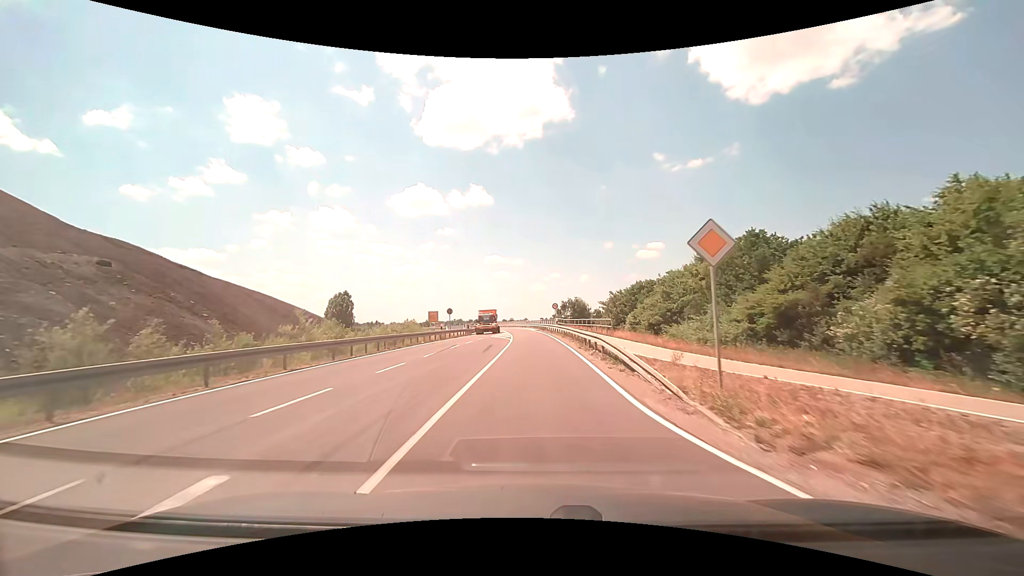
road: tertiary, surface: asphalt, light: Day
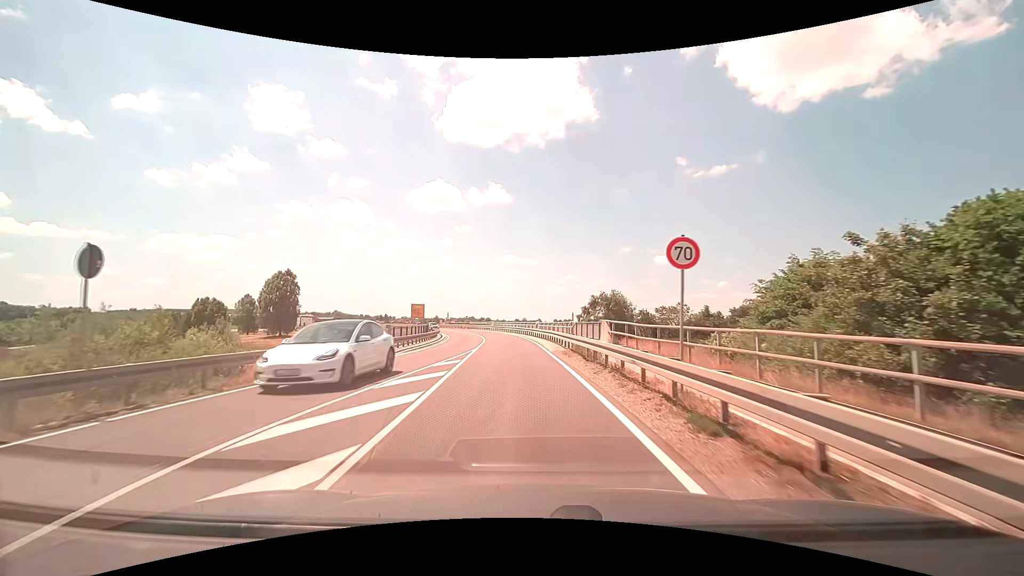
(-0.3, +41.1) m; -1°
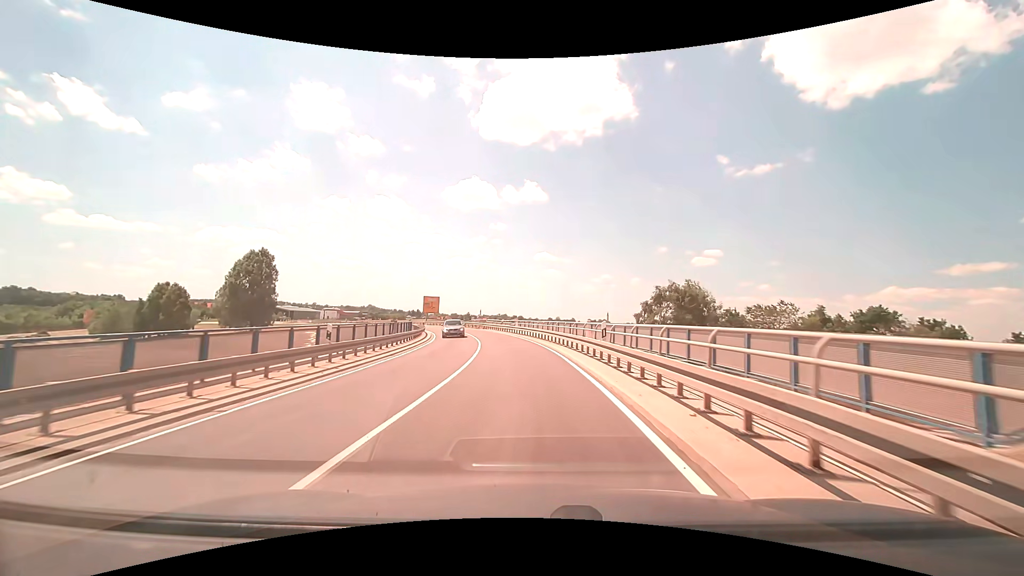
(-0.8, +23.9) m; -4°
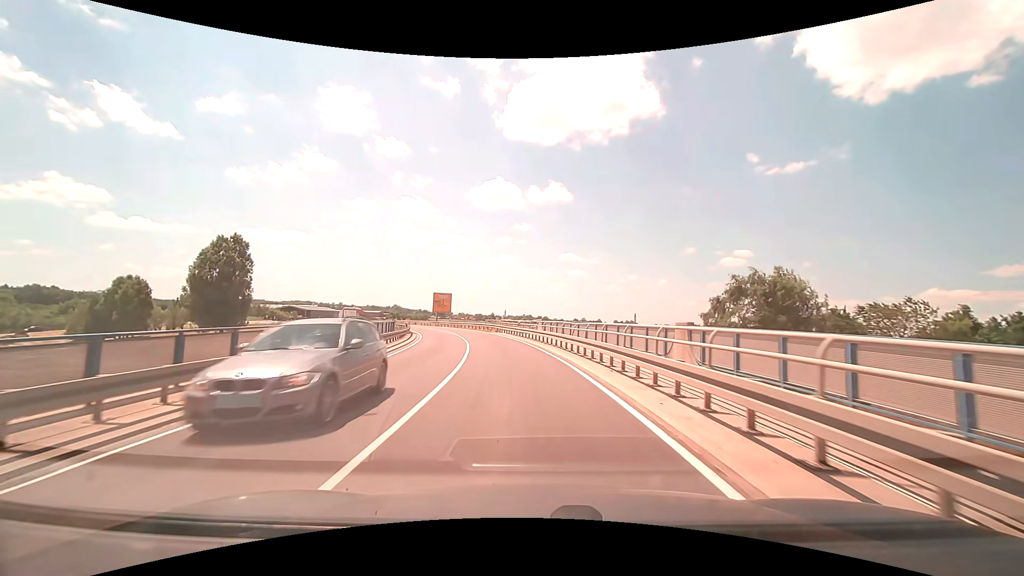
(-0.3, +15.7) m; -2°
(0, +10) (-1, +20) (-2, +30) (-4, +40) (-6, +49) (-9, +59) (-12, +68) (-16, +78) (-21, +87) (-25, +95) m
